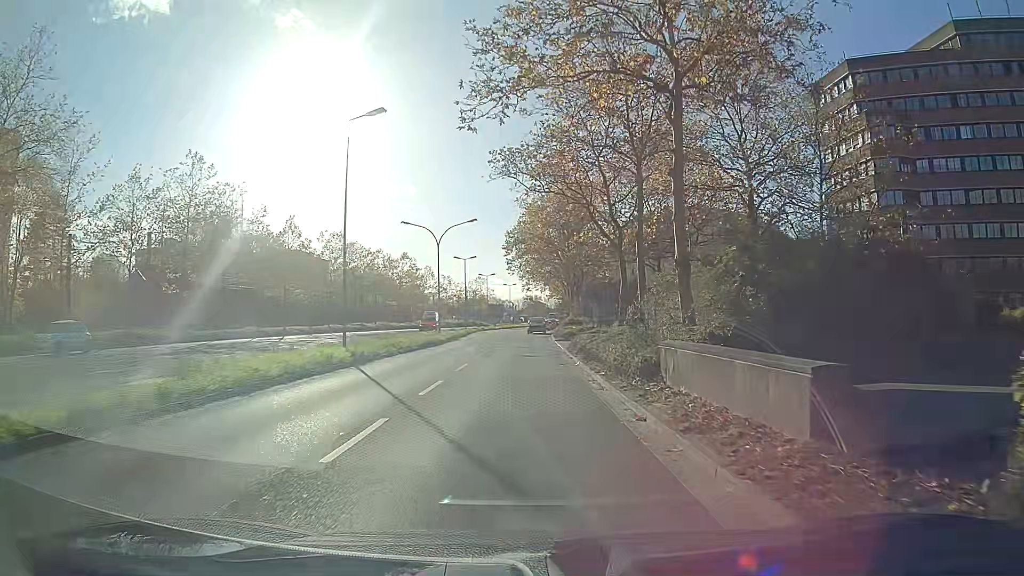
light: Day
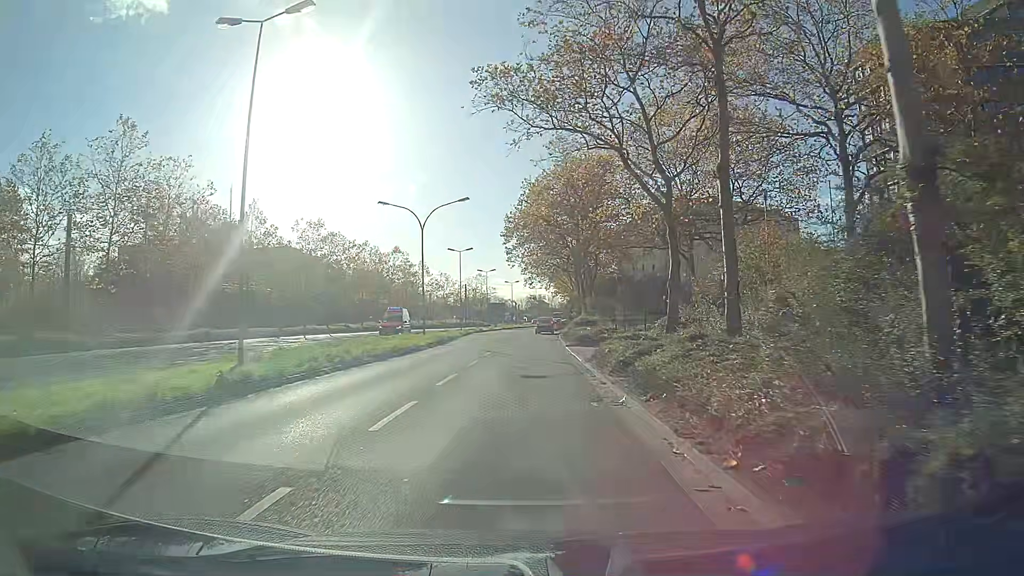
(-0.1, +9.9) m; -1°
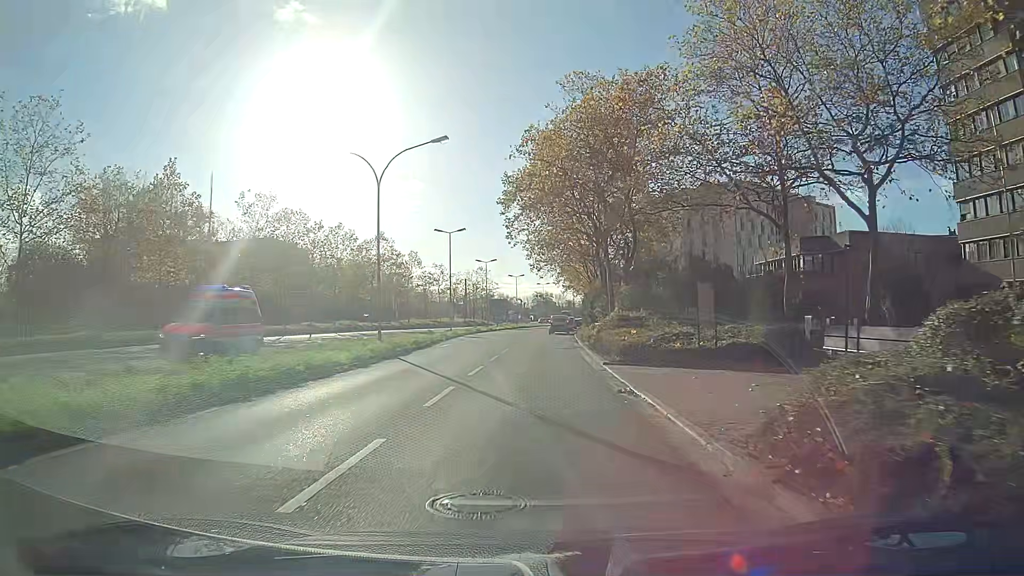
(-0.1, +15.6) m; -1°
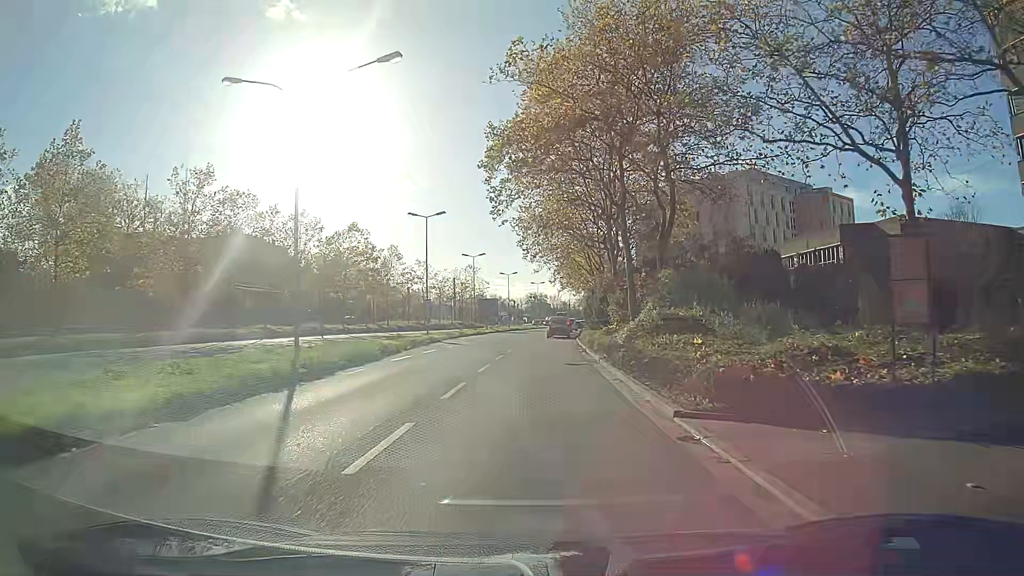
(+0.1, +10.6) m; +1°
(0, +10) (0, +20) (0, +30) (+1, +40) (+2, +50) (+2, +60) (+3, +70) (+4, +80) (+5, +90) (+6, +100) m
